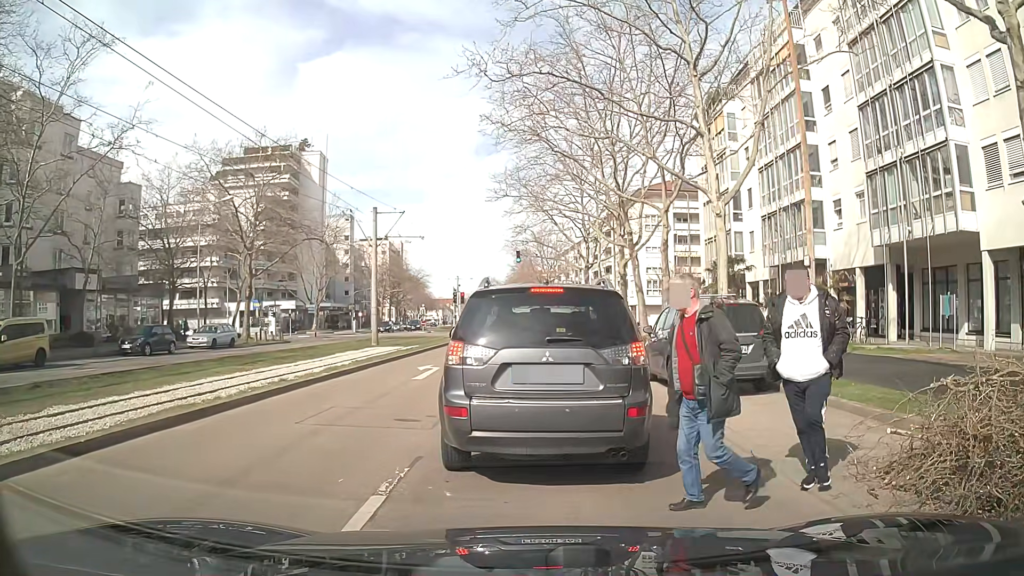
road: tertiary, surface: asphalt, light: Day
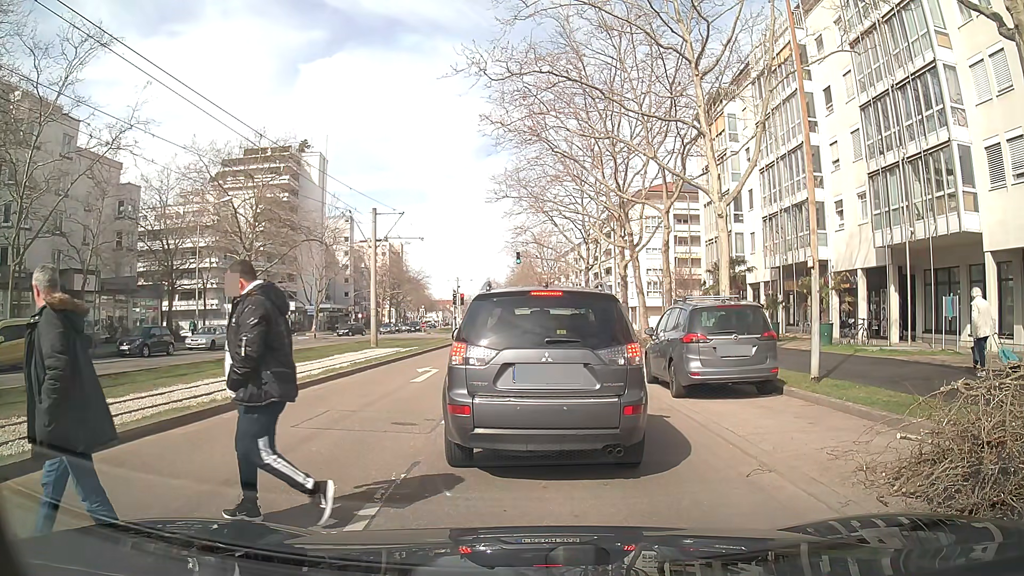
(0.0, +0.3) m; 0°
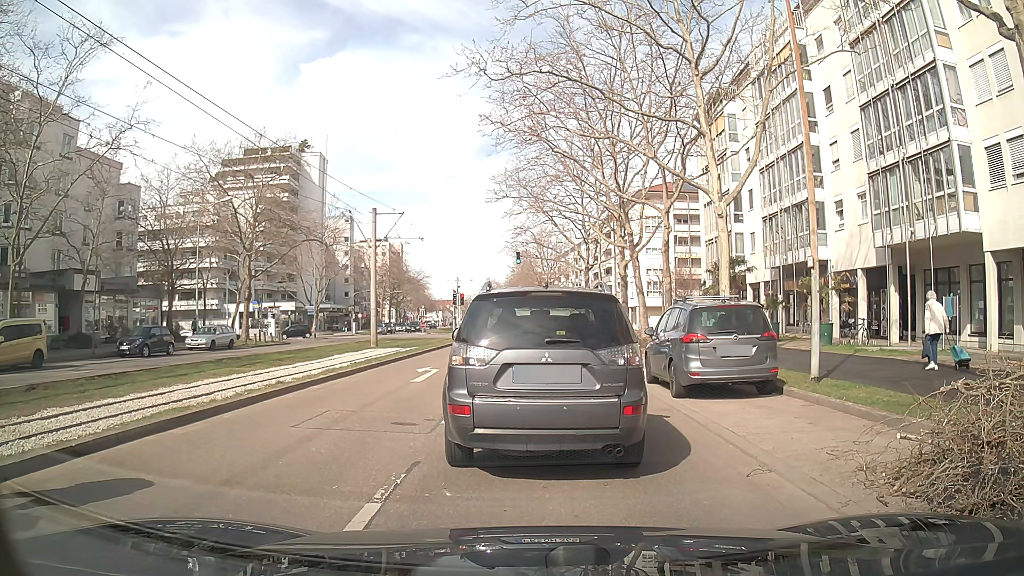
(0.0, 0.0) m; 0°
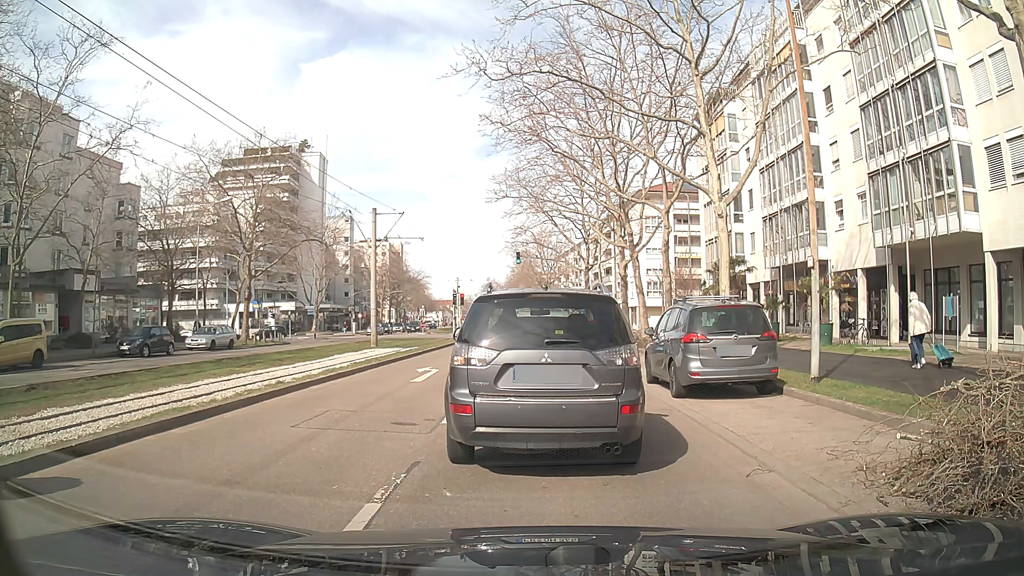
(0.0, 0.0) m; 0°
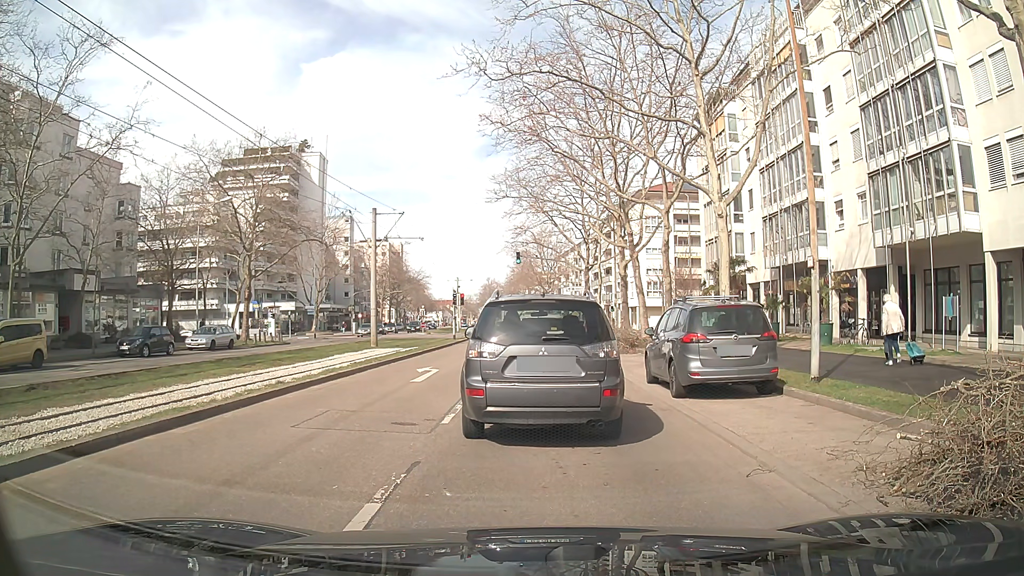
(0.0, 0.0) m; 0°
